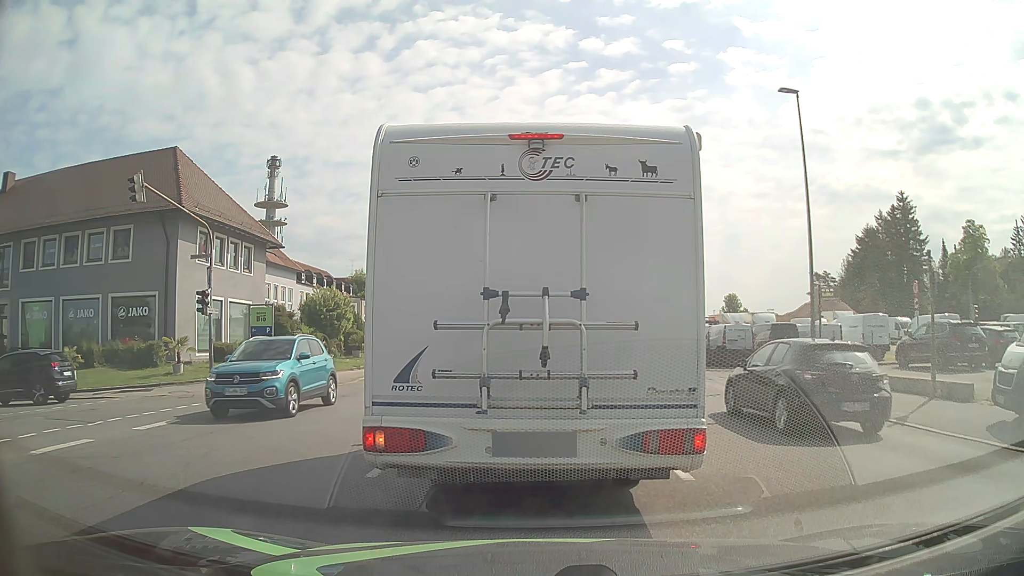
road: tertiary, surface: asphalt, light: Day
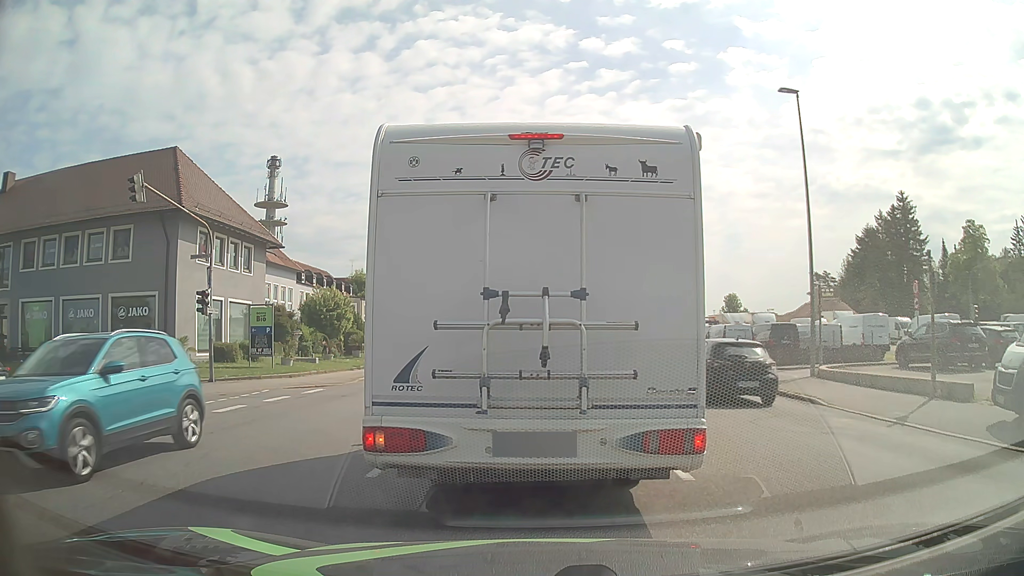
(0.0, 0.0) m; 0°
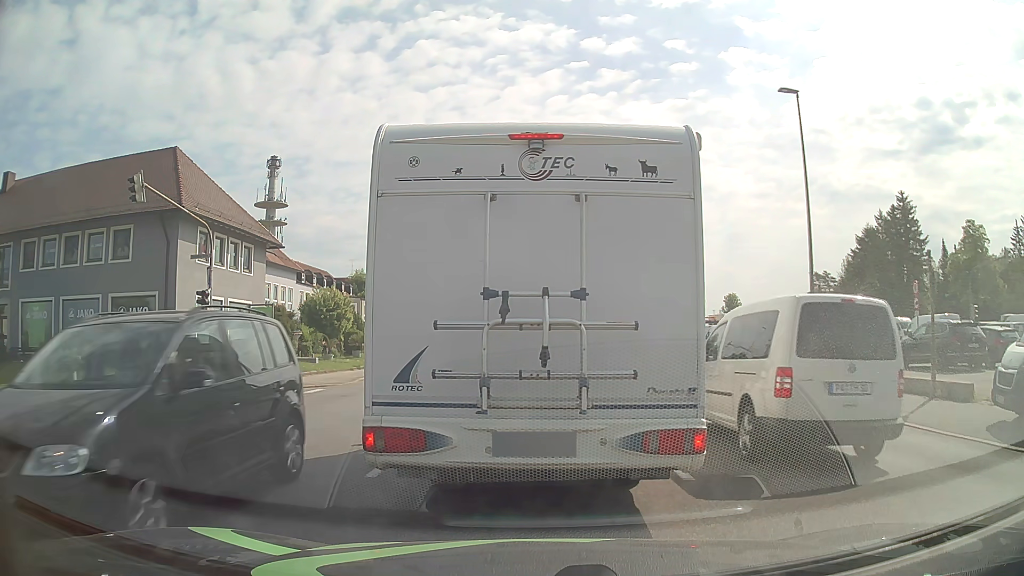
(0.0, 0.0) m; 0°
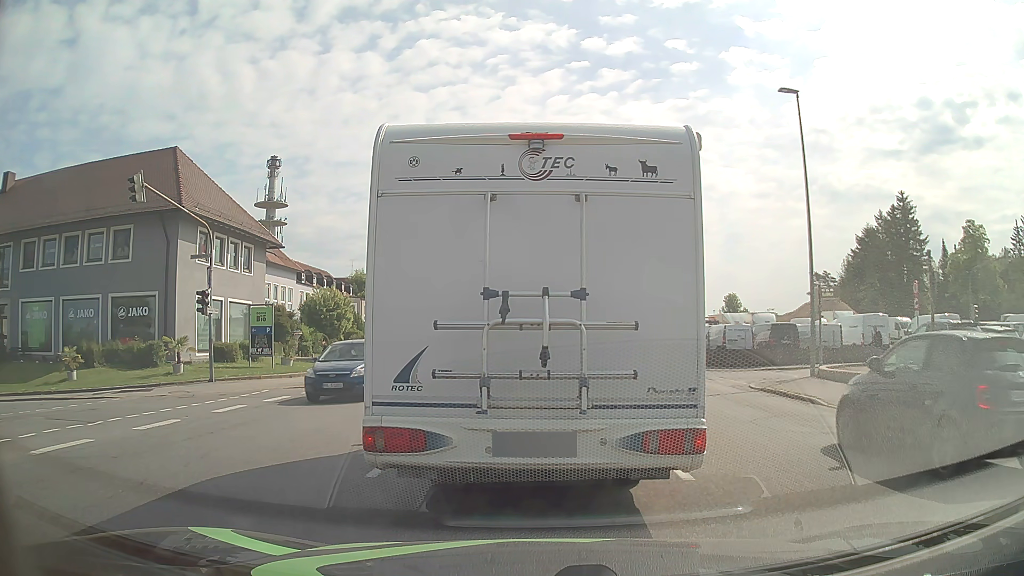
(0.0, 0.0) m; 0°
